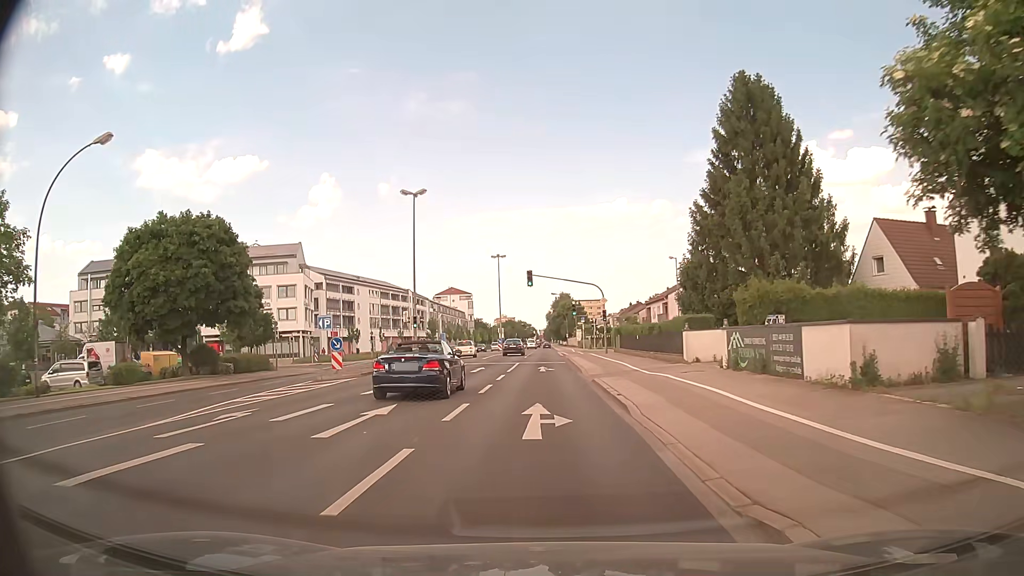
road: secondary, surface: asphalt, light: Day
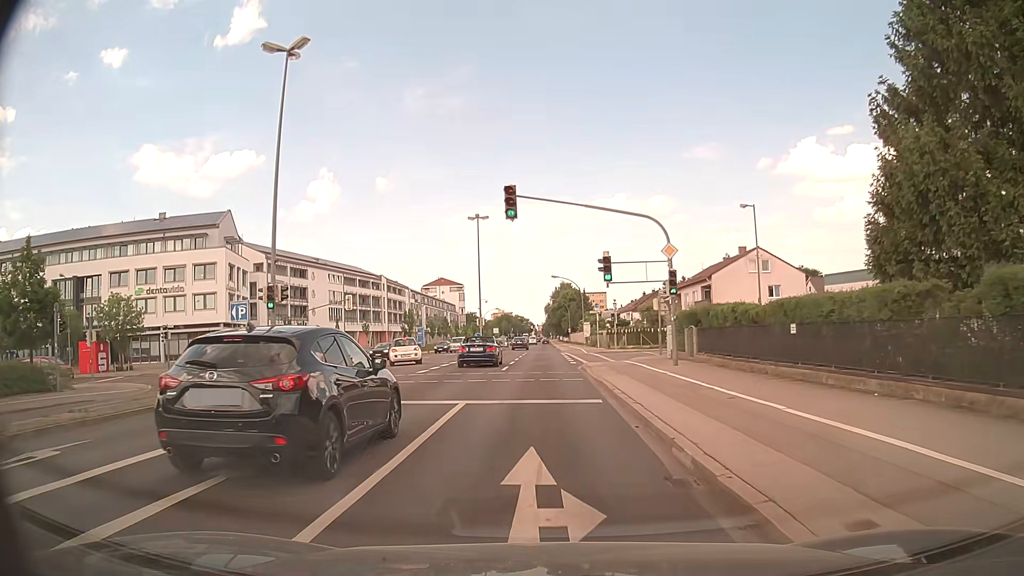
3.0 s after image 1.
(-0.5, +25.7) m; -1°
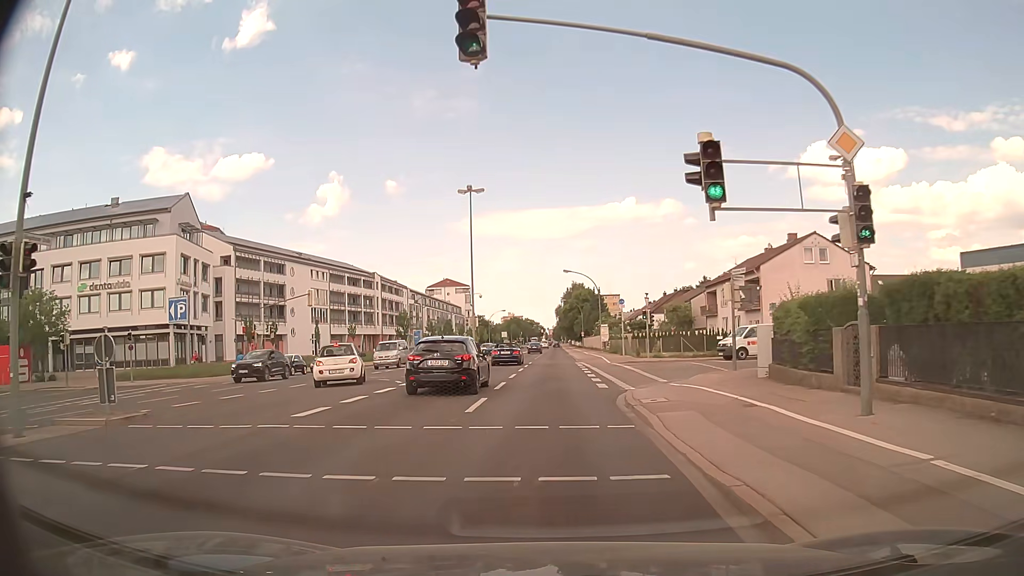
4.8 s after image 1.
(0.0, +13.3) m; 0°
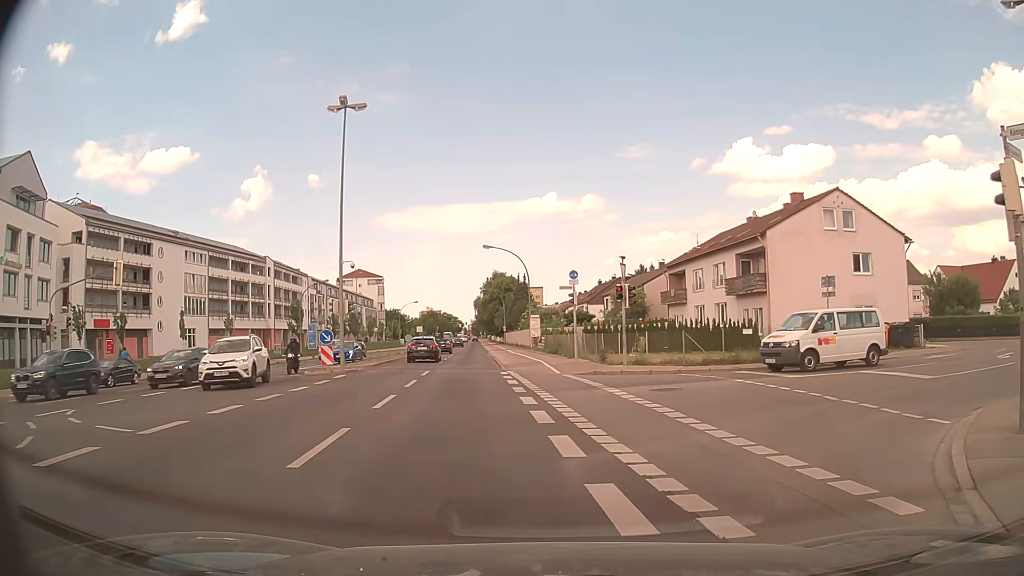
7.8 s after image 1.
(0.0, +17.5) m; +6°
(+2, +10) (+10, +15) (+19, +20) (+27, +27) (+35, +33) (+42, +39) (+50, +45) (+59, +51) (+68, +55) (+77, +59) m
